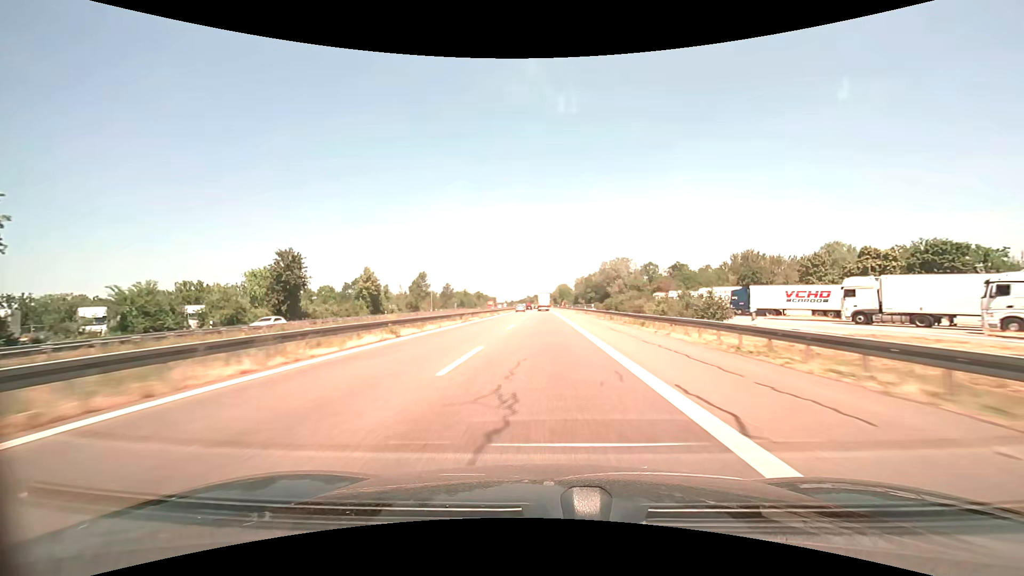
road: motorway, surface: asphalt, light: Day
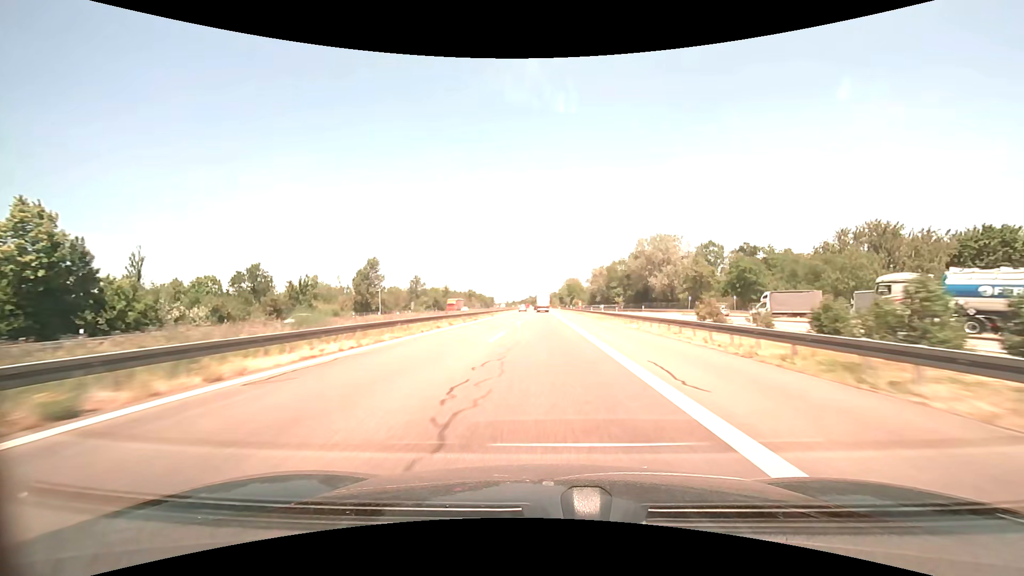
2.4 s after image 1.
(-0.1, +65.4) m; 0°
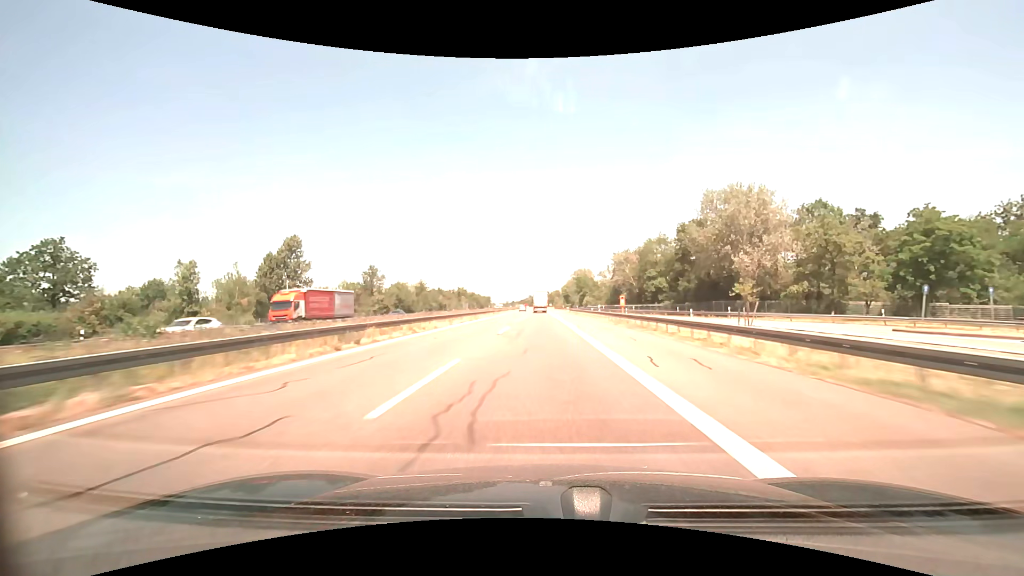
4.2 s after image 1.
(-0.1, +48.3) m; 0°
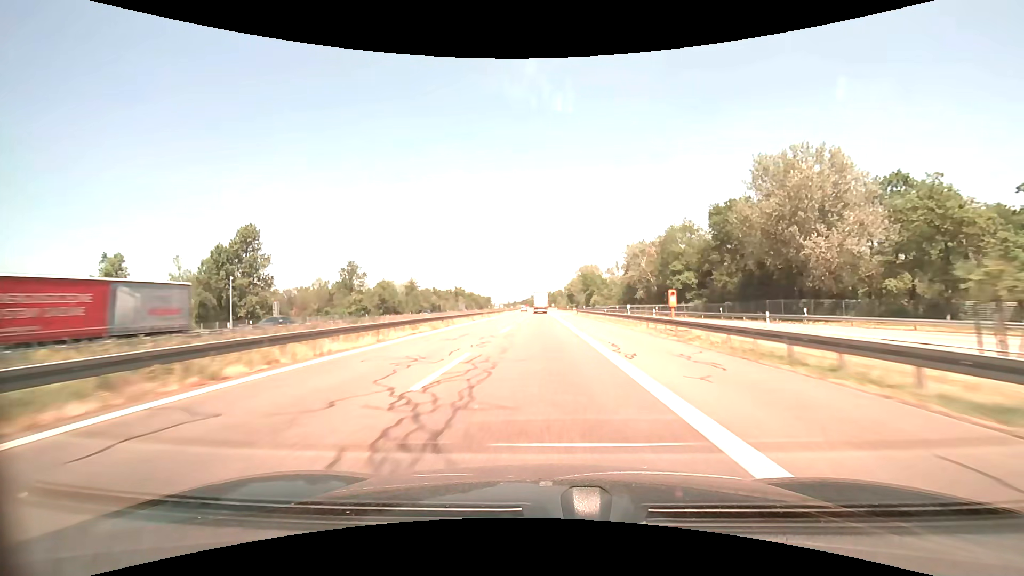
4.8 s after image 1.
(0.0, +16.0) m; 0°
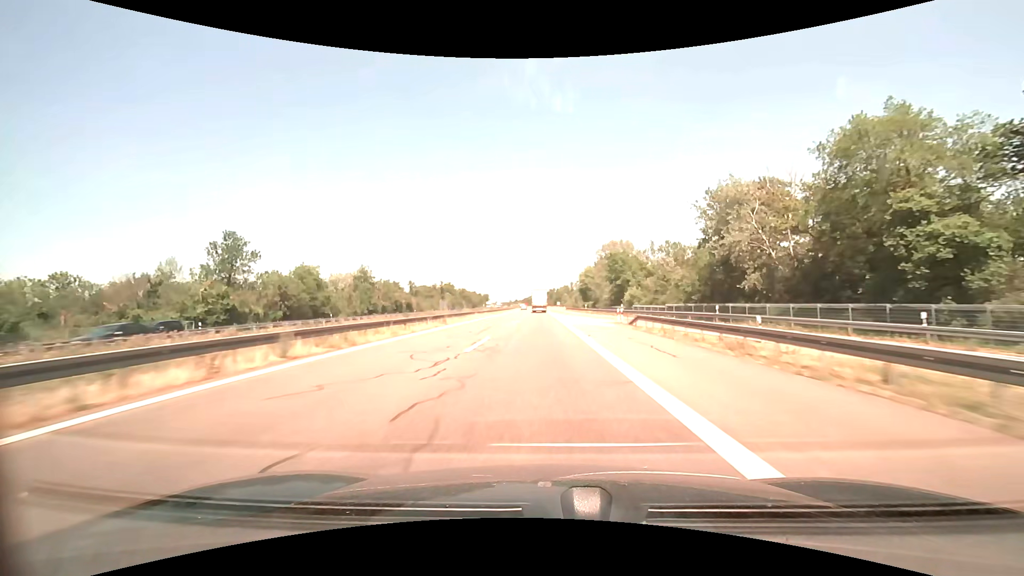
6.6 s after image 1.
(-0.2, +47.5) m; 0°
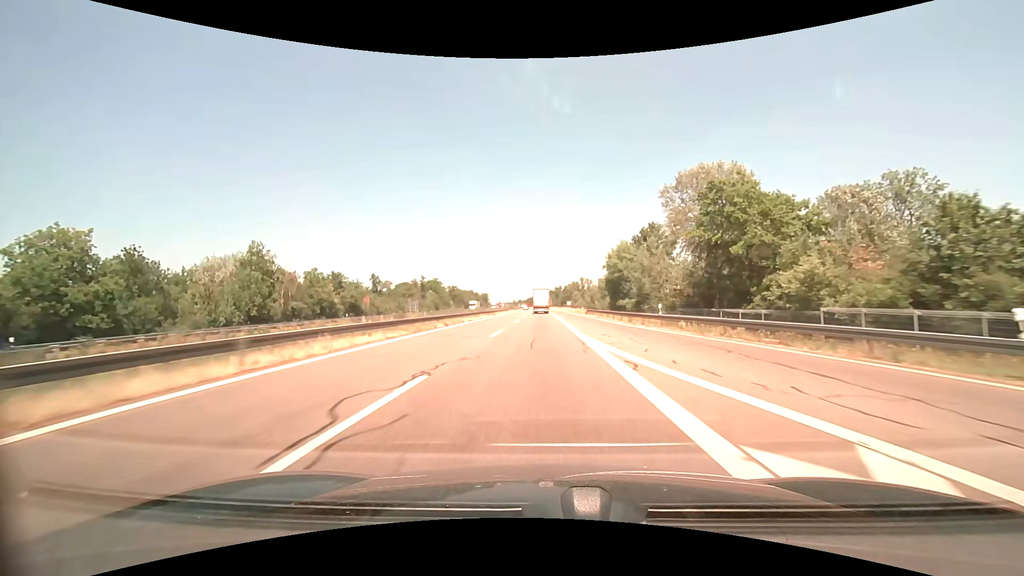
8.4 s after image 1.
(-0.2, +47.1) m; 0°
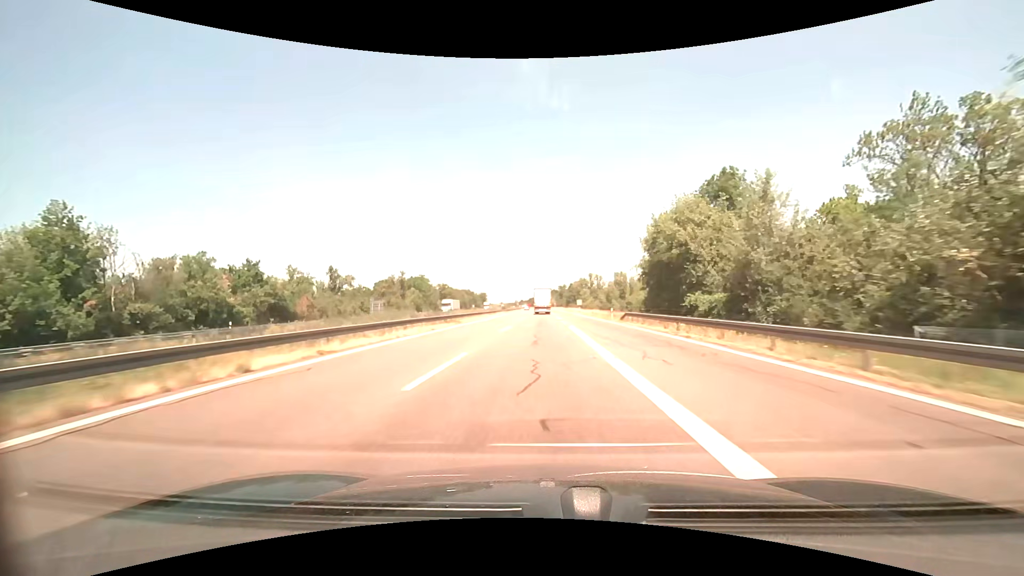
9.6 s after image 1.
(-0.1, +31.2) m; 0°
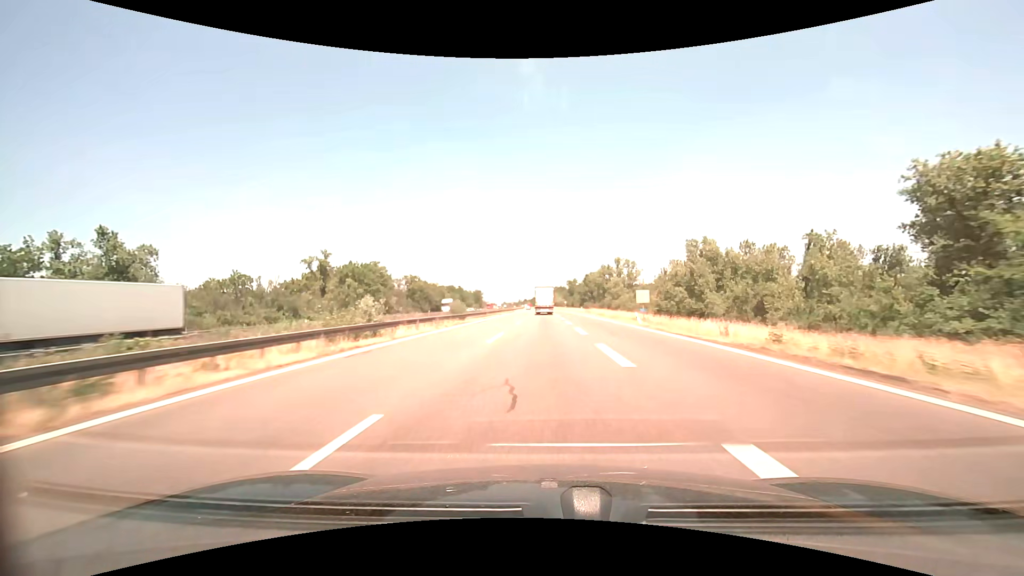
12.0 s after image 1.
(-0.4, +62.0) m; -1°
(0, +10) (0, +20) (0, +30) (0, +40) (0, +50) (0, +60) (0, +70) (0, +80) (0, +90) (0, +100) m
